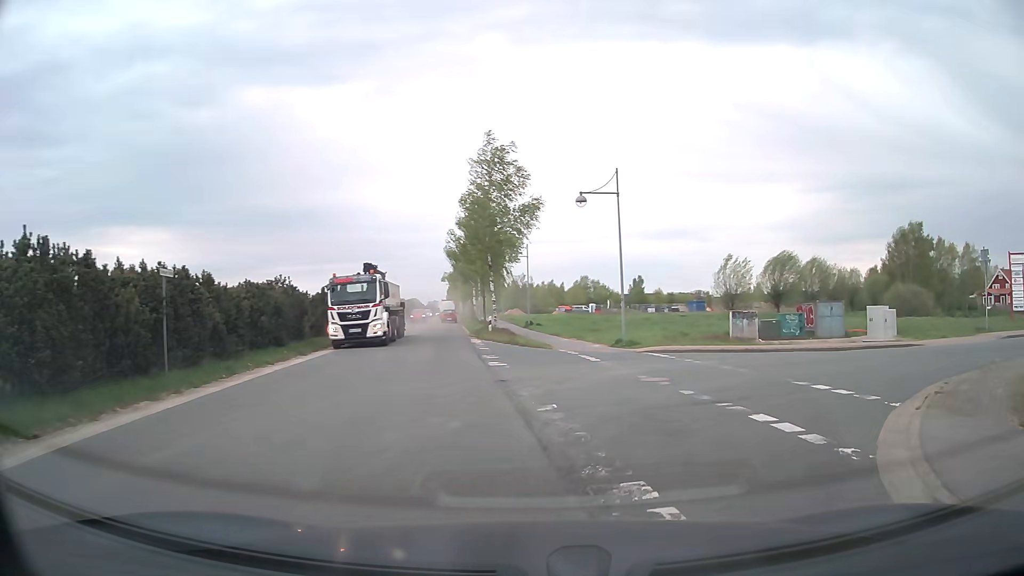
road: tertiary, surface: asphalt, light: Day
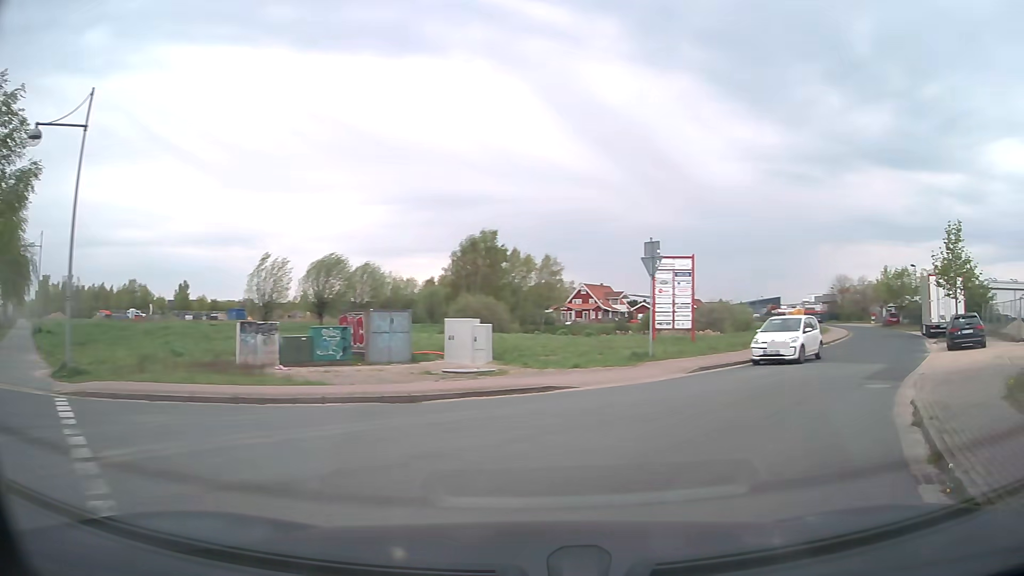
(+3.1, +10.4) m; +38°
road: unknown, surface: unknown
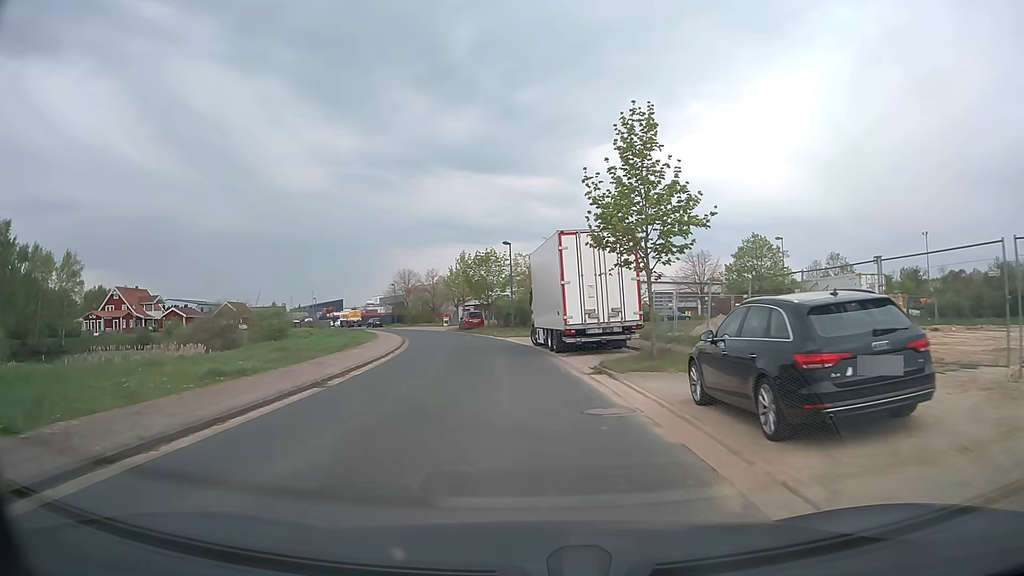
(+9.9, +19.5) m; +37°
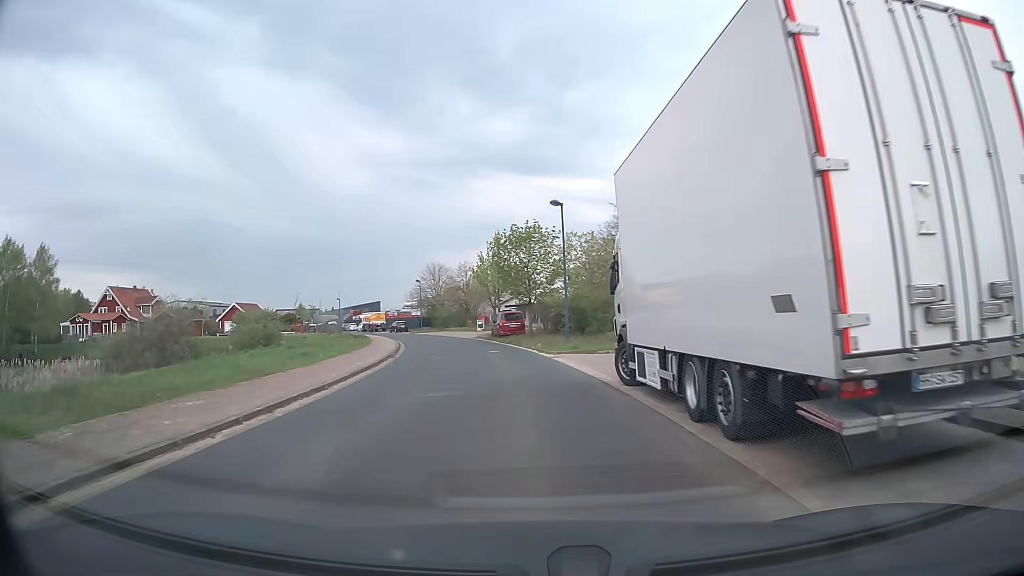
(-0.7, +17.4) m; -4°
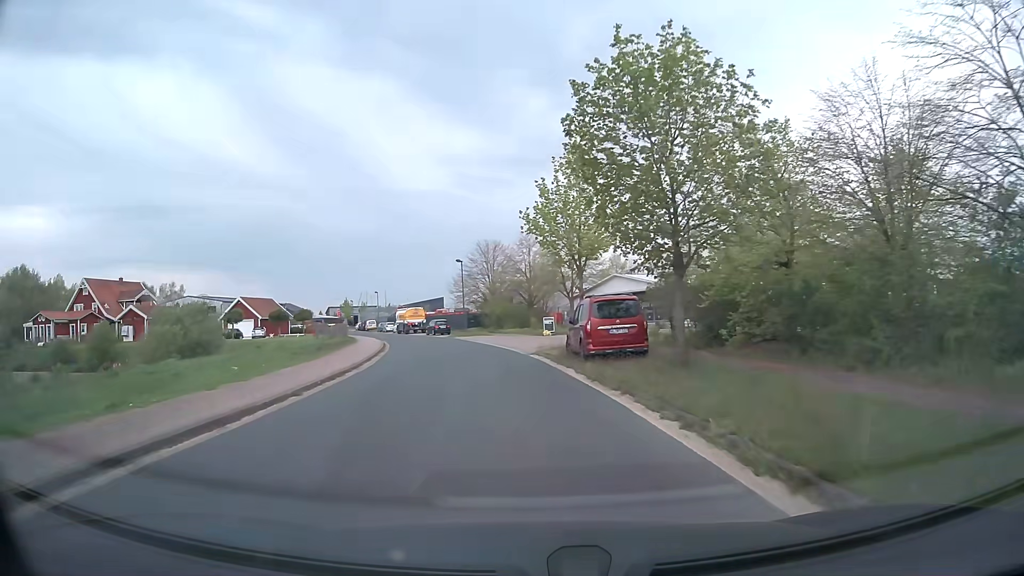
(-1.4, +26.7) m; -6°
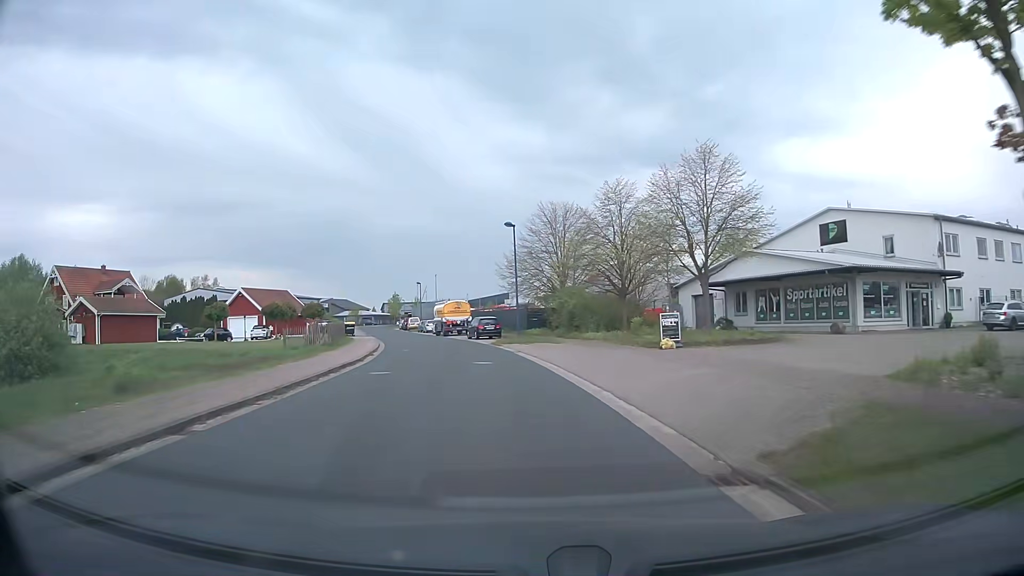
(-1.1, +21.1) m; -6°
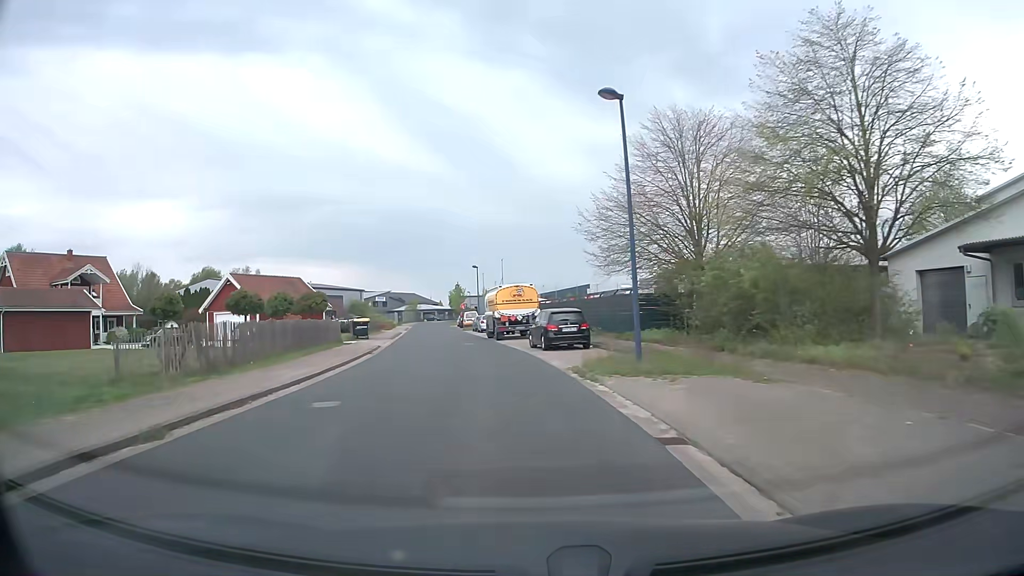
(-1.2, +21.3) m; -7°
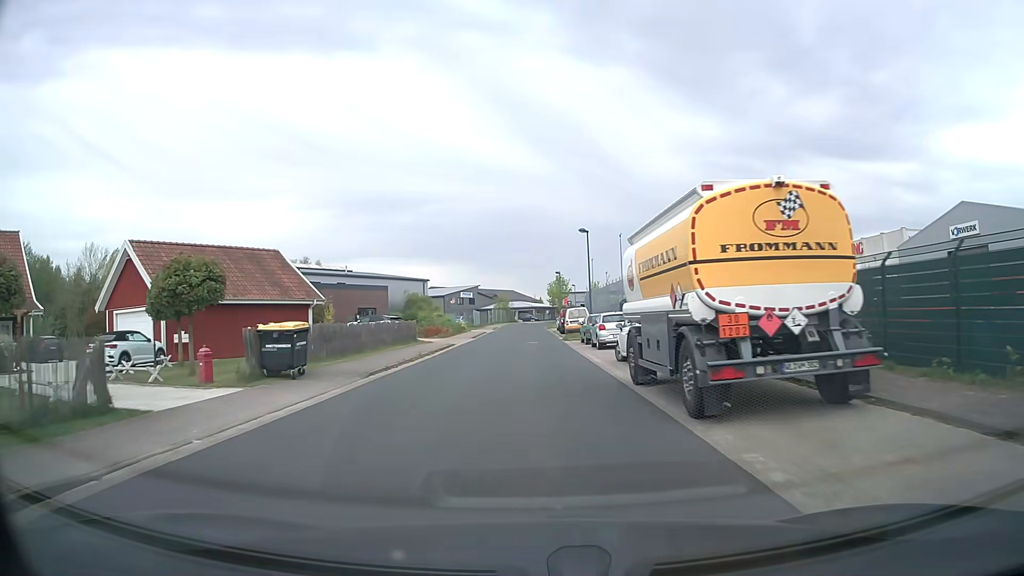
(-2.4, +28.7) m; -9°
(0, +10) (0, +20) (0, +30) (0, +40) (0, +50) (0, +60) (0, +70) (0, +80) (0, +90) (+1, +100) m
